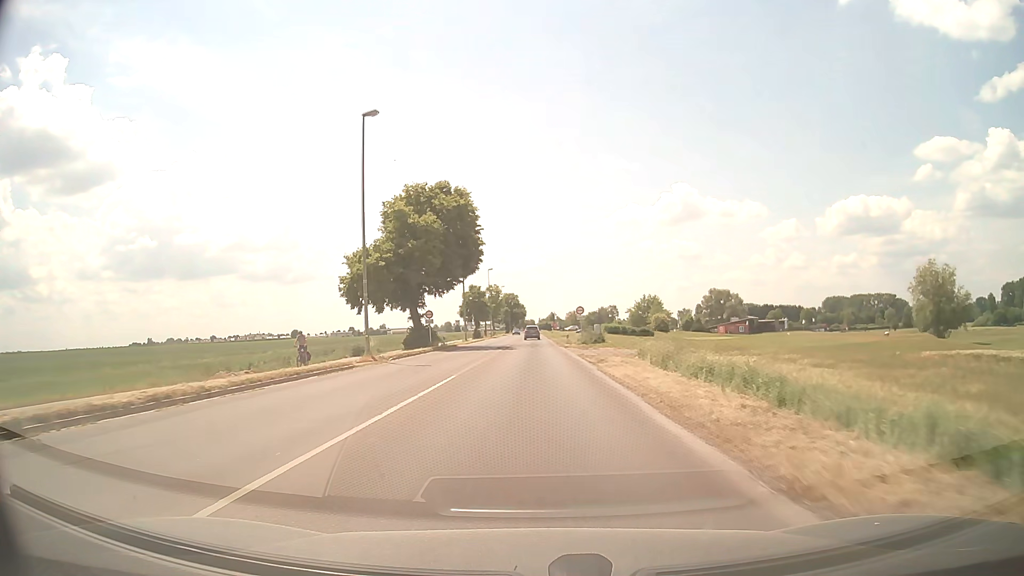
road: secondary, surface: asphalt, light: Day
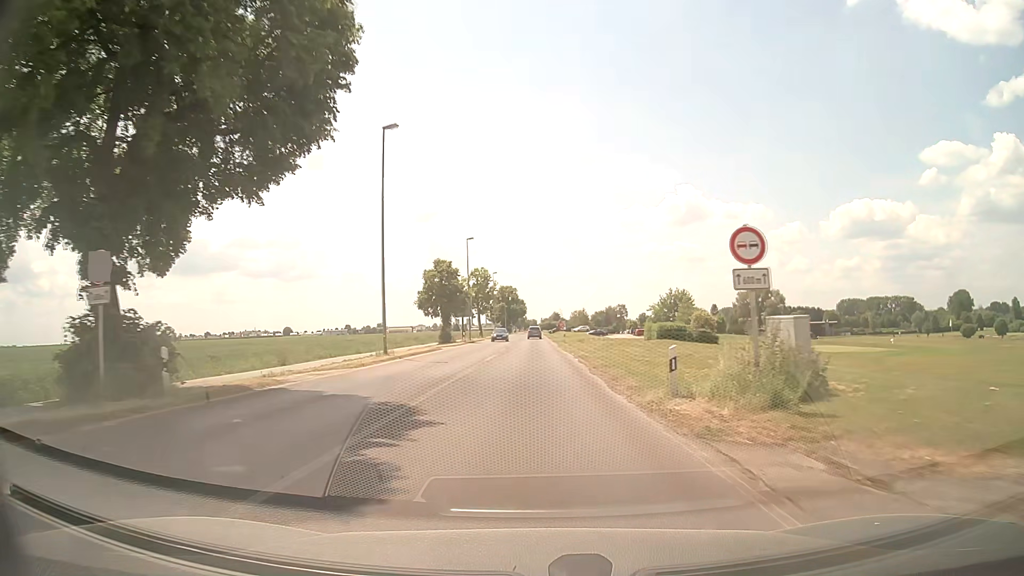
(0.0, +39.0) m; 0°
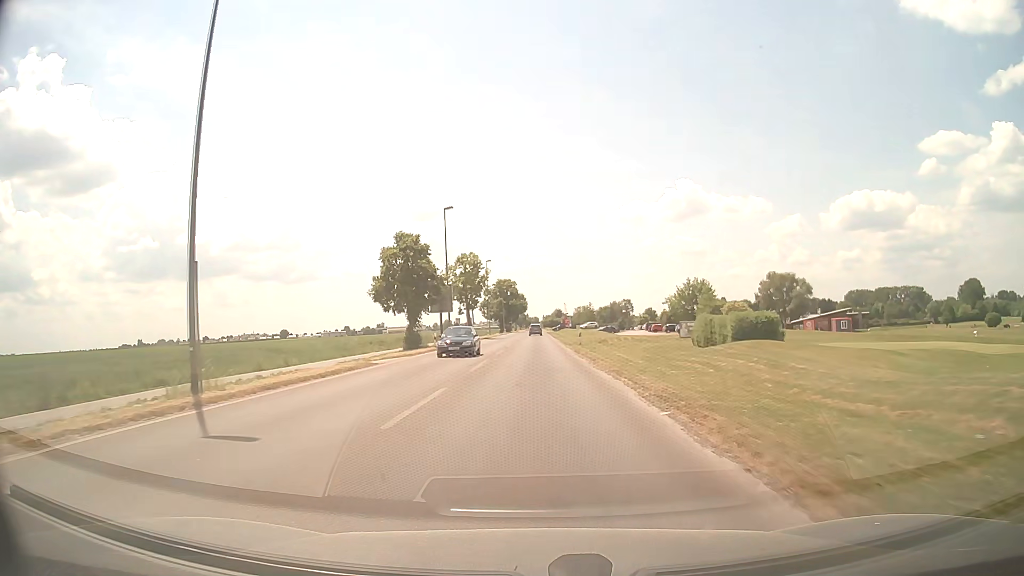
(0.0, +19.3) m; 0°
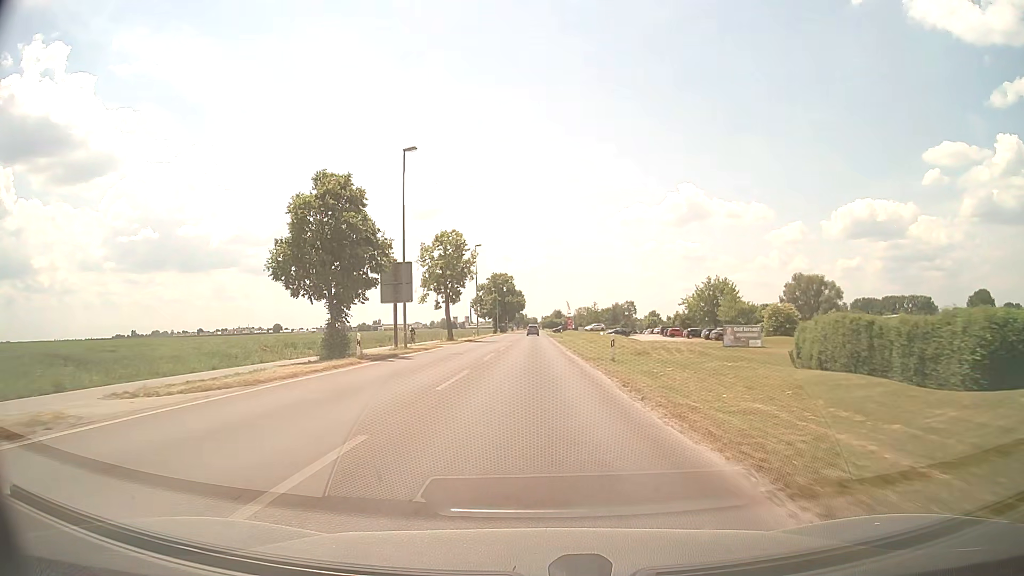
(0.0, +19.1) m; 0°
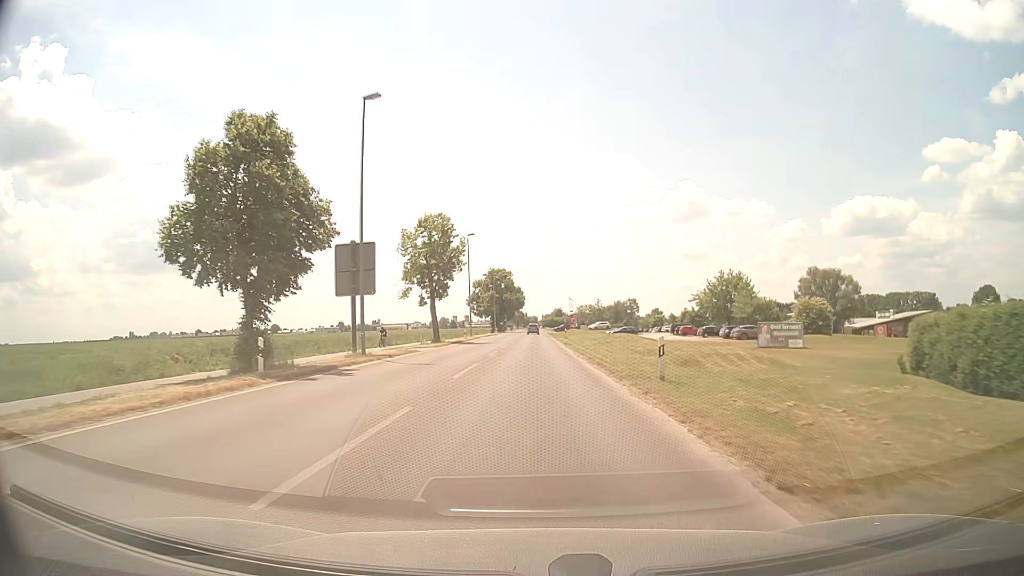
(0.0, +9.5) m; 0°
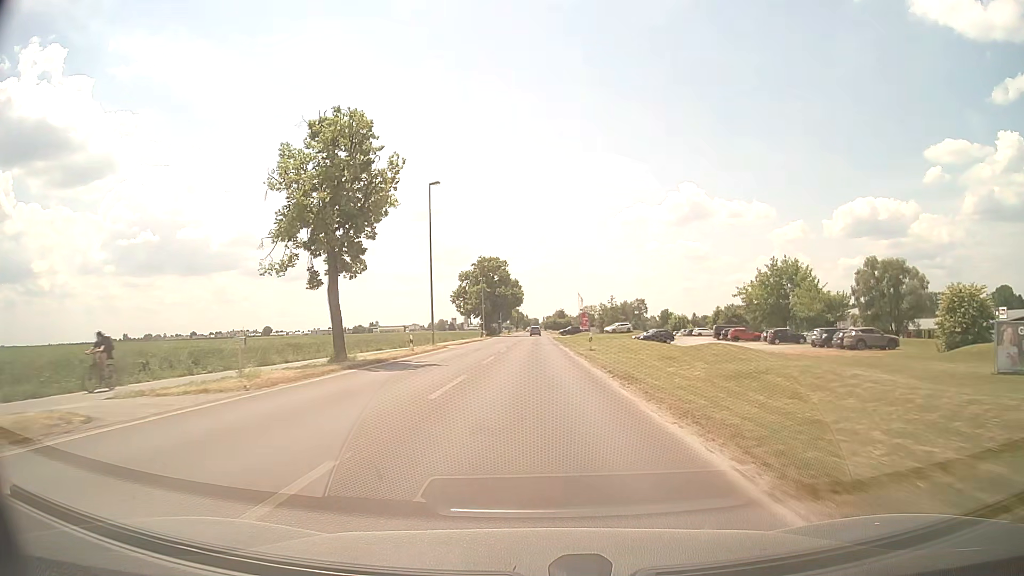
(0.0, +28.6) m; 0°
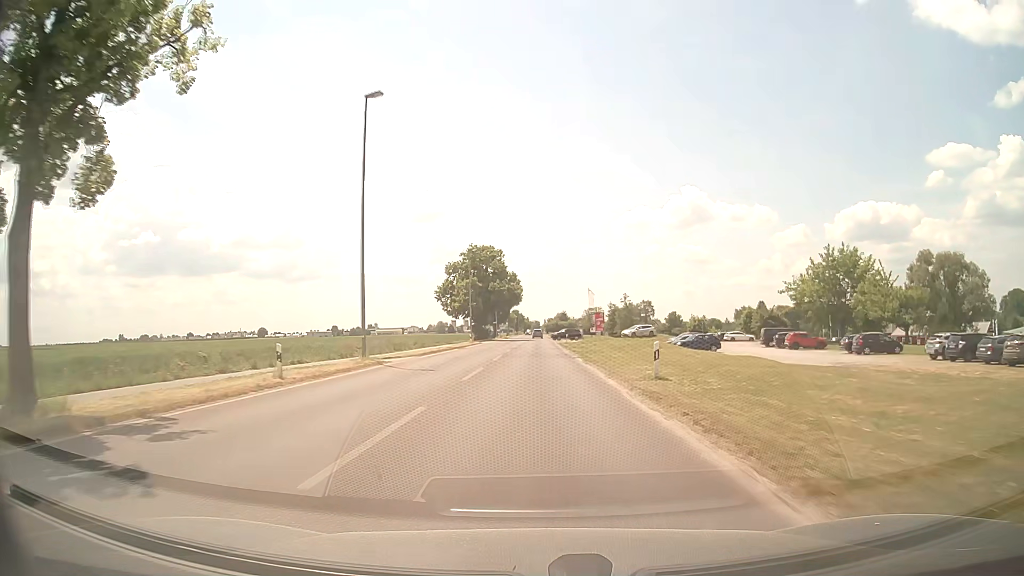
(0.0, +19.5) m; 0°
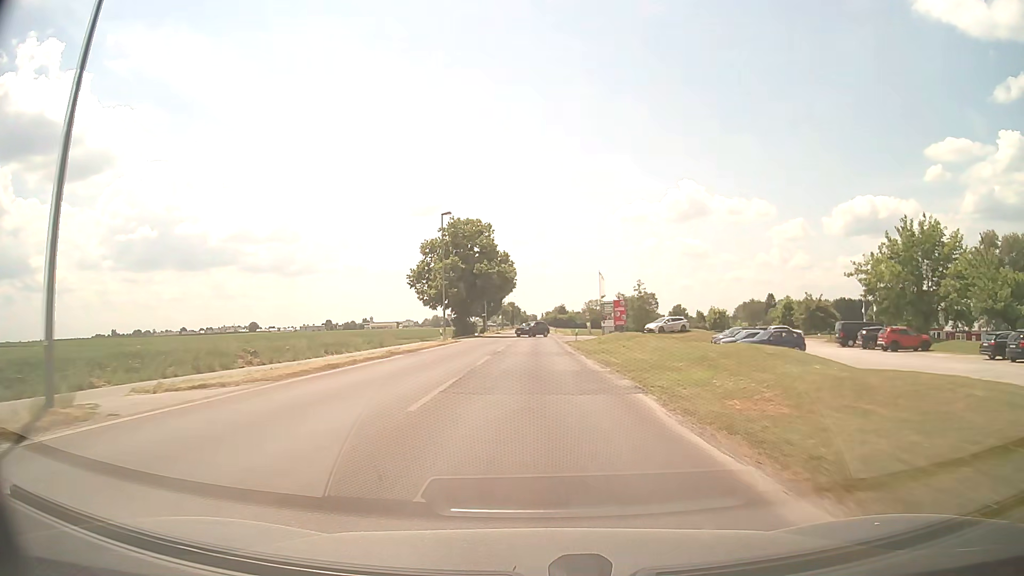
(0.0, +19.4) m; 0°
(0, +10) (0, +20) (0, +30) (0, +40) (0, +50) (0, +60) (0, +70) (0, +80) (0, +90) (0, +100) m
